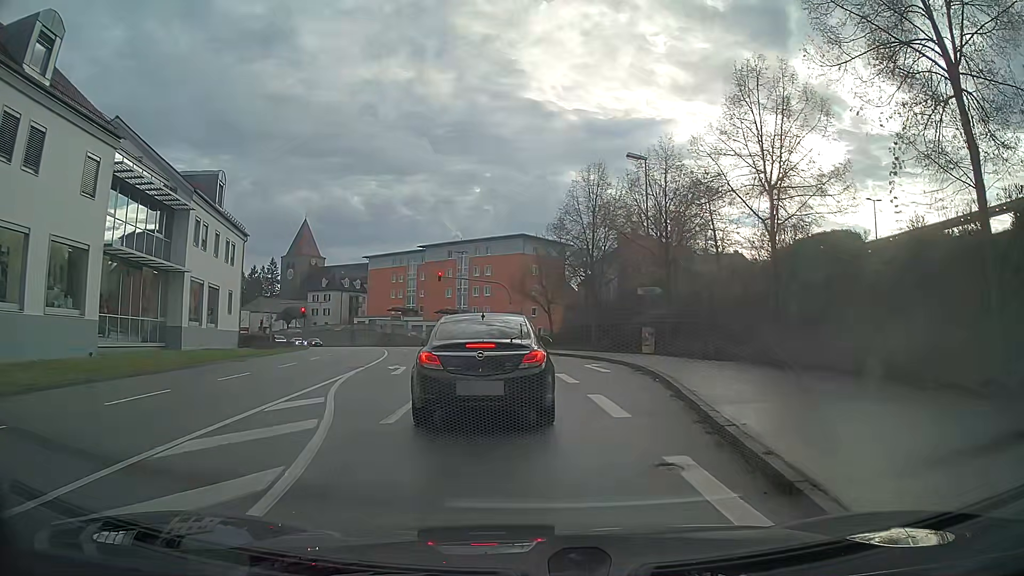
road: tertiary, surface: asphalt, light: Day
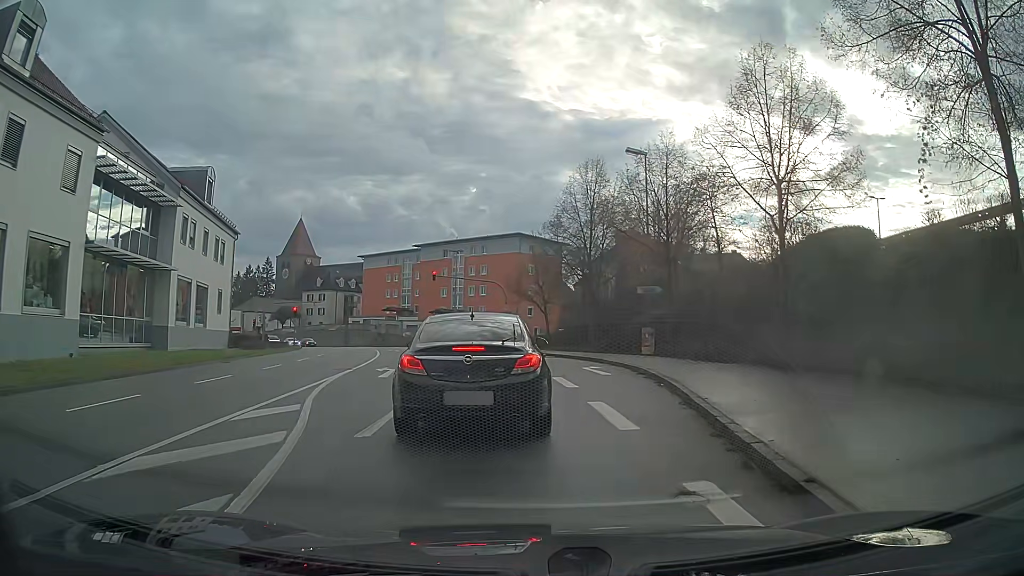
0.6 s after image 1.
(0.0, +1.1) m; +1°
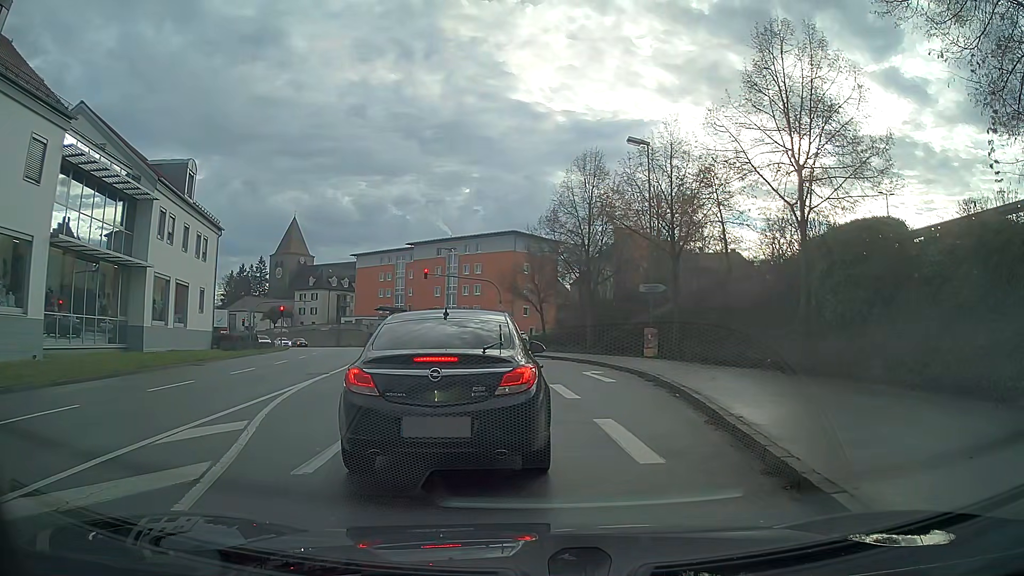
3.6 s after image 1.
(0.0, +2.1) m; +1°
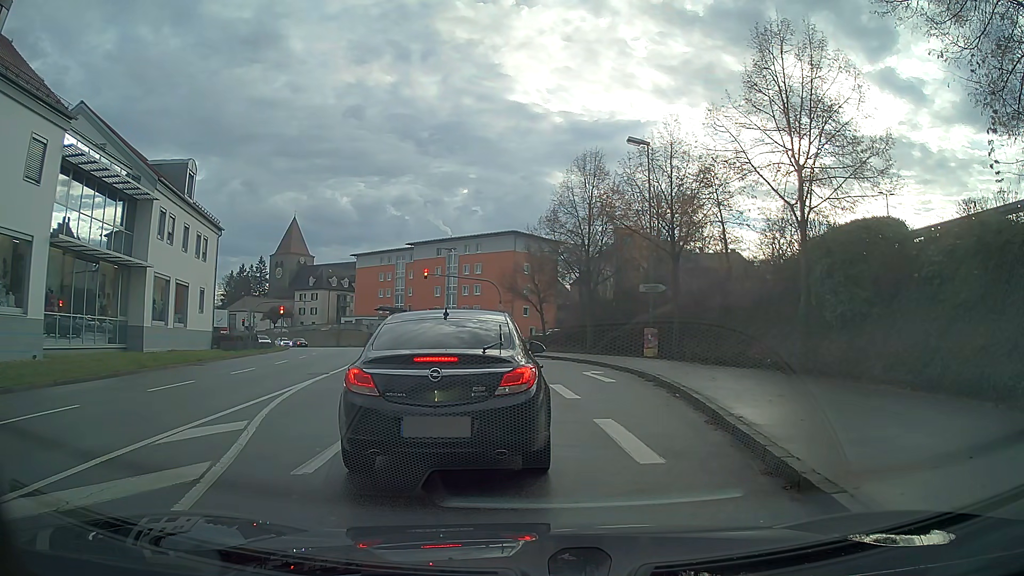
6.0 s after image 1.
(0.0, 0.0) m; 0°
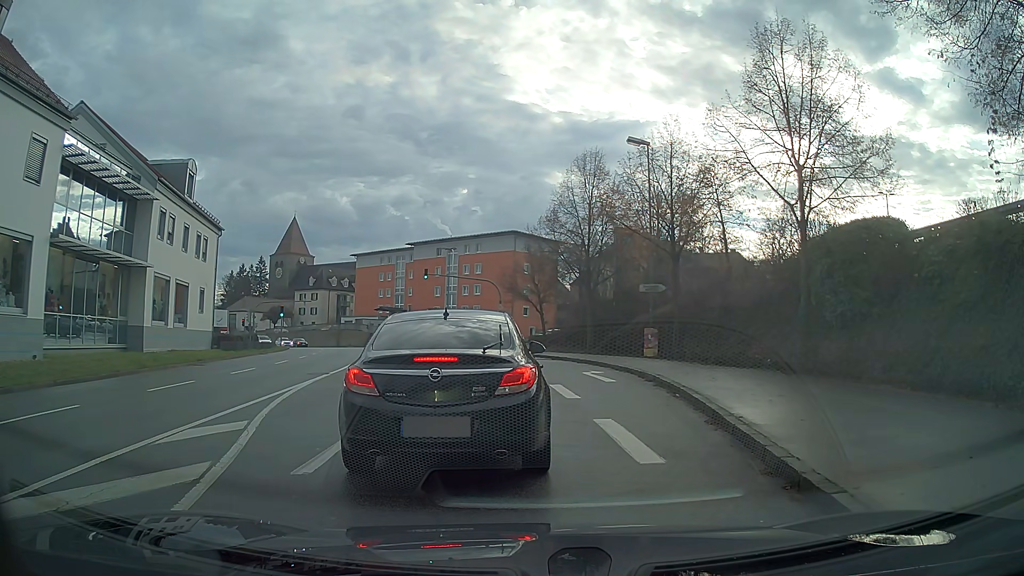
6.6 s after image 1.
(0.0, 0.0) m; 0°
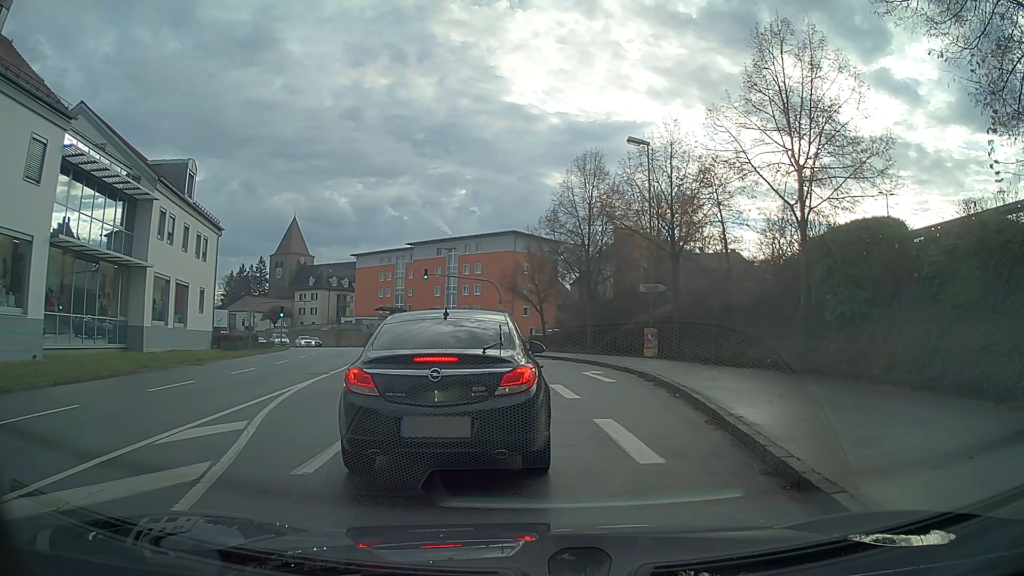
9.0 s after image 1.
(0.0, 0.0) m; 0°
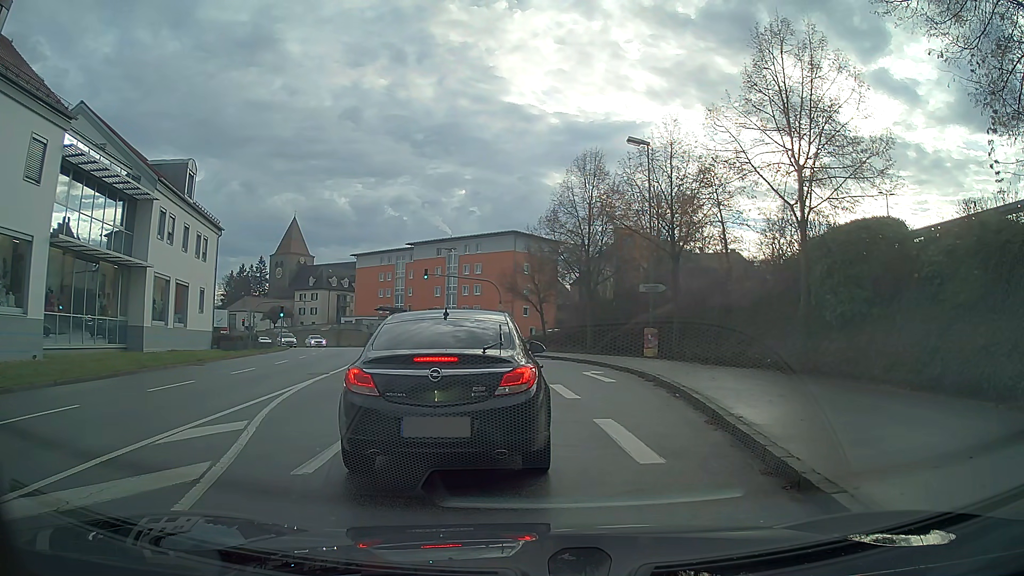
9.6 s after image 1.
(0.0, 0.0) m; 0°
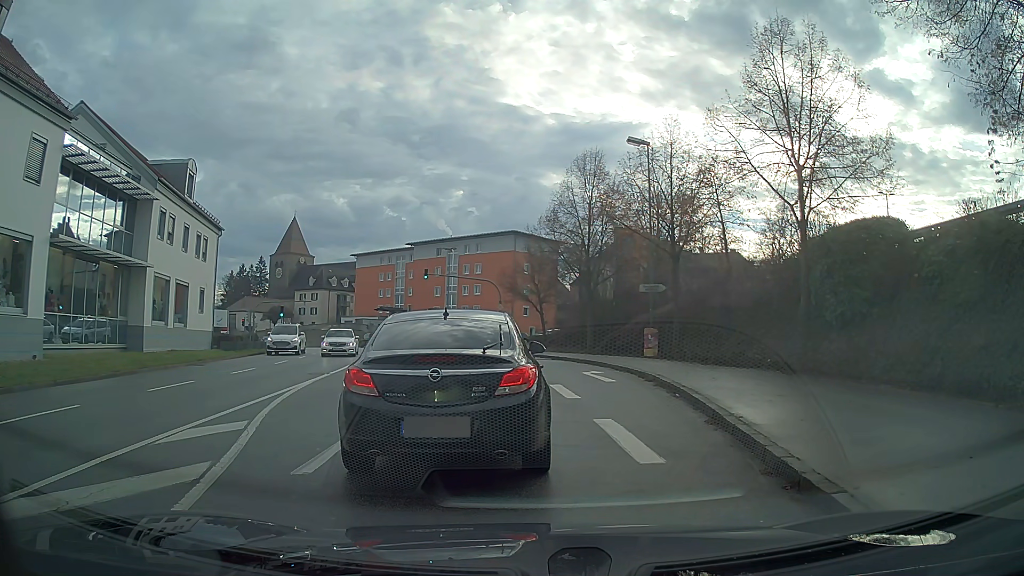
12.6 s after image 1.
(0.0, 0.0) m; 0°
